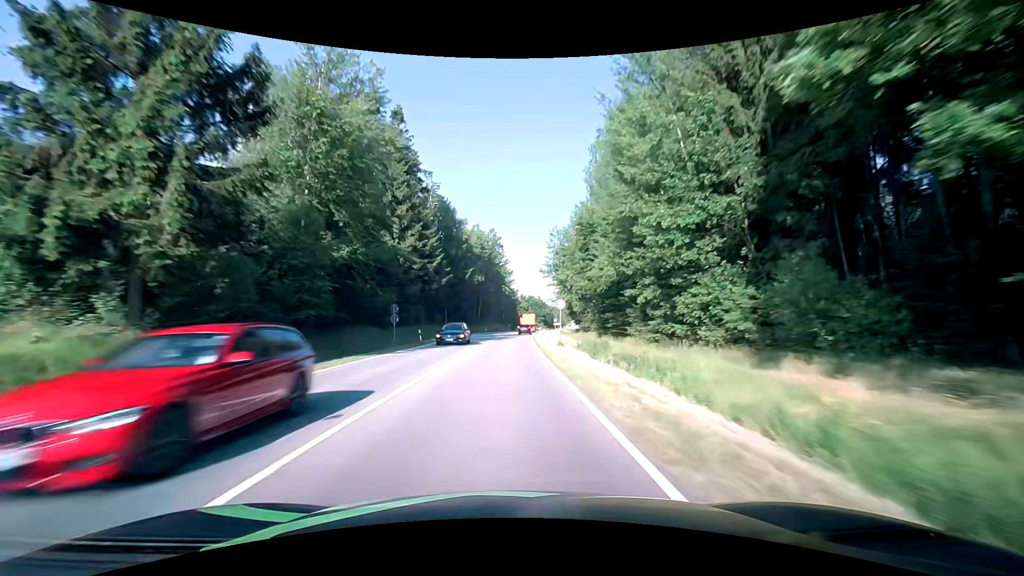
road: secondary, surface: asphalt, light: Day
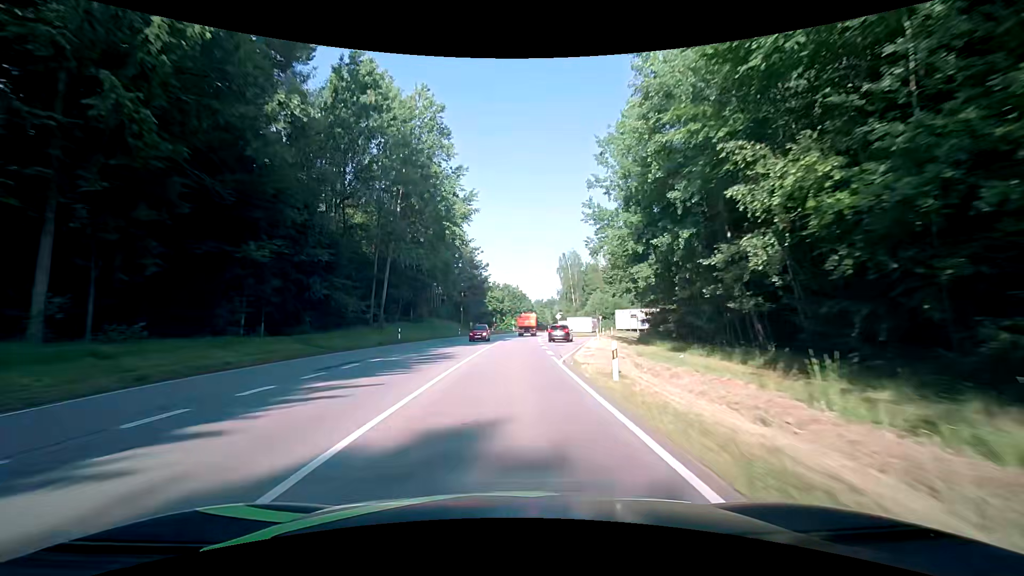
(+1.7, +67.3) m; +3°
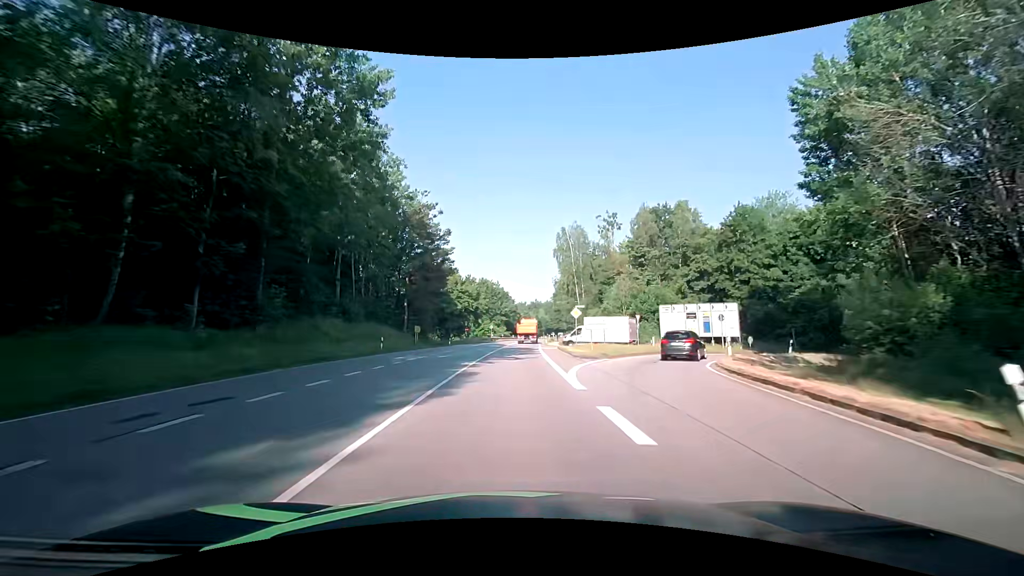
(+0.6, +35.7) m; +2°
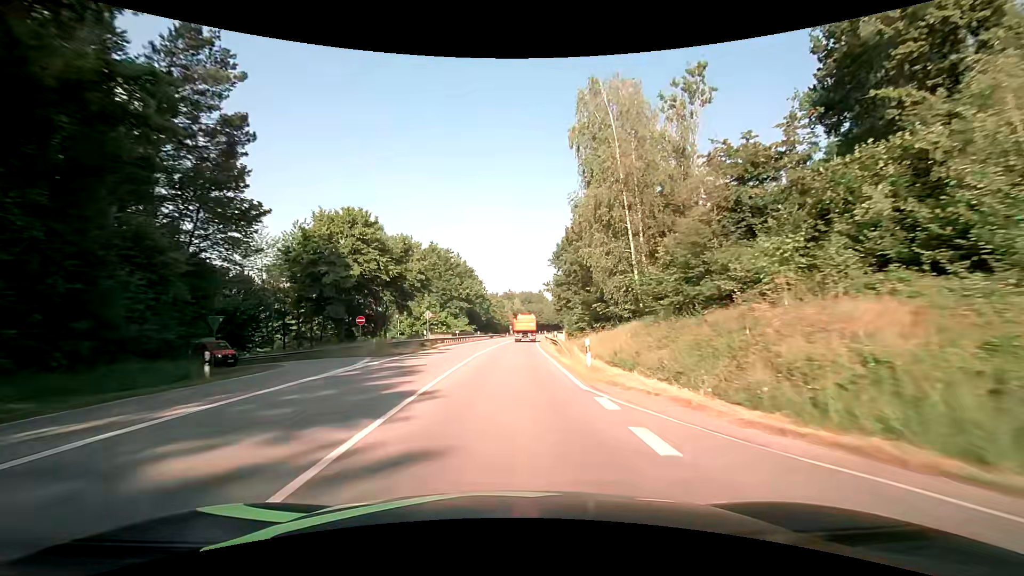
(+1.2, +49.1) m; +3°
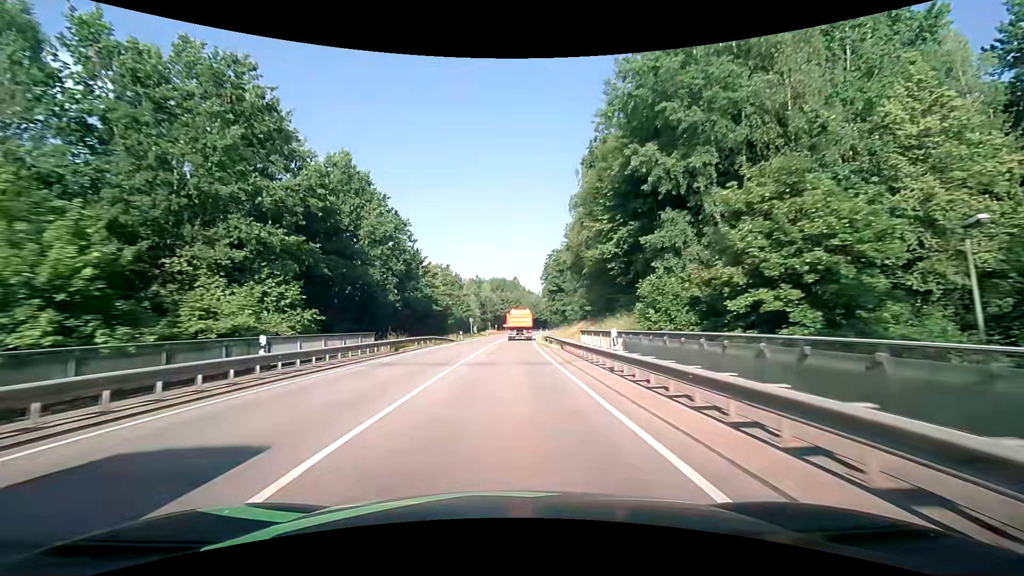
(+2.1, +60.5) m; +3°
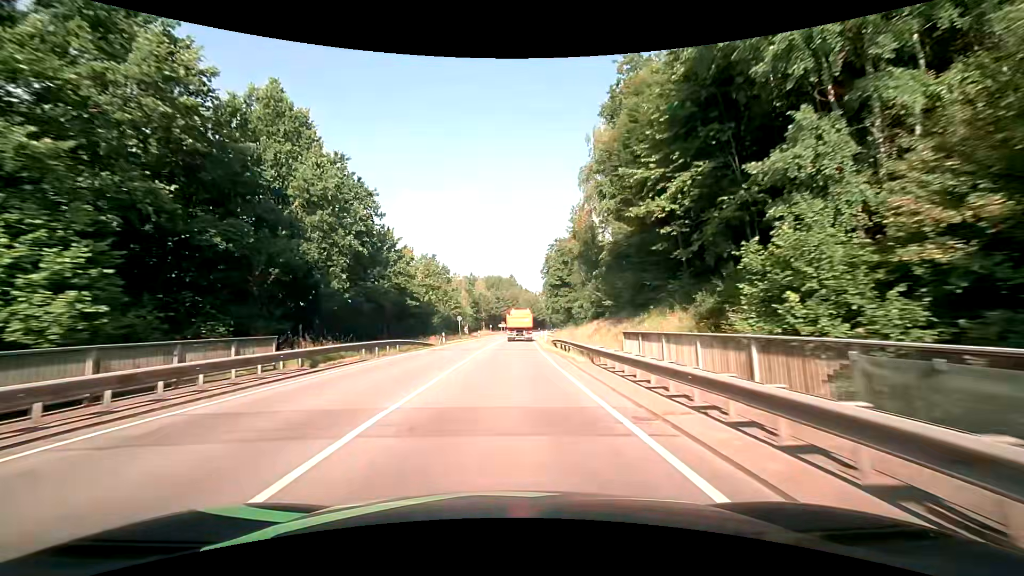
(+0.1, +12.0) m; +1°
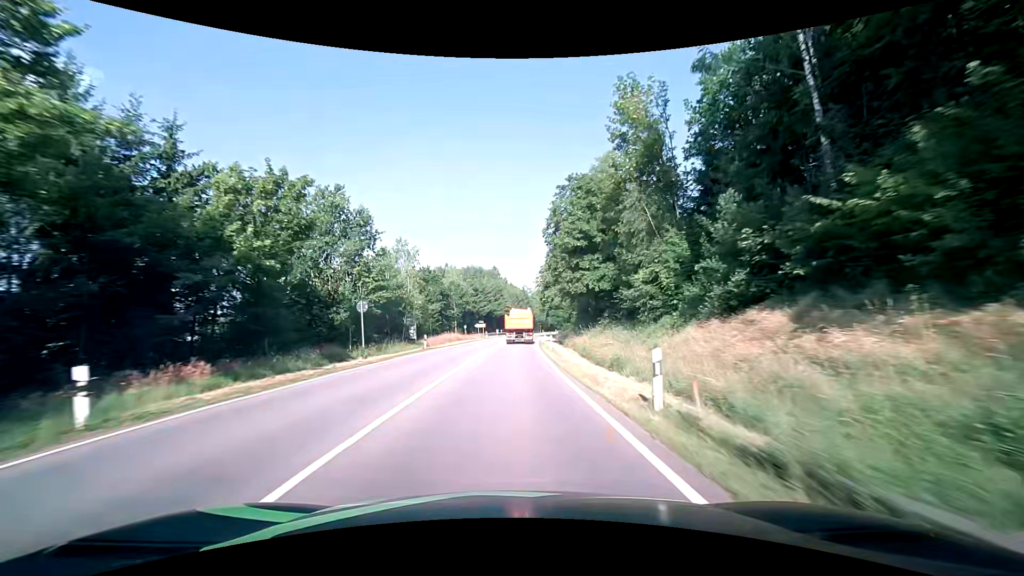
(+0.3, +35.5) m; +1°
